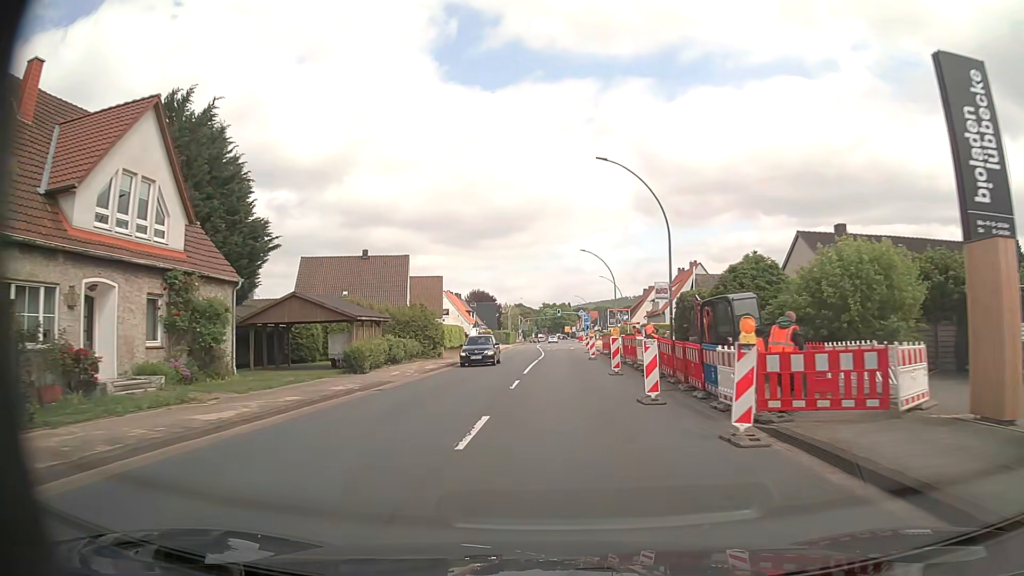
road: primary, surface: asphalt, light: Day
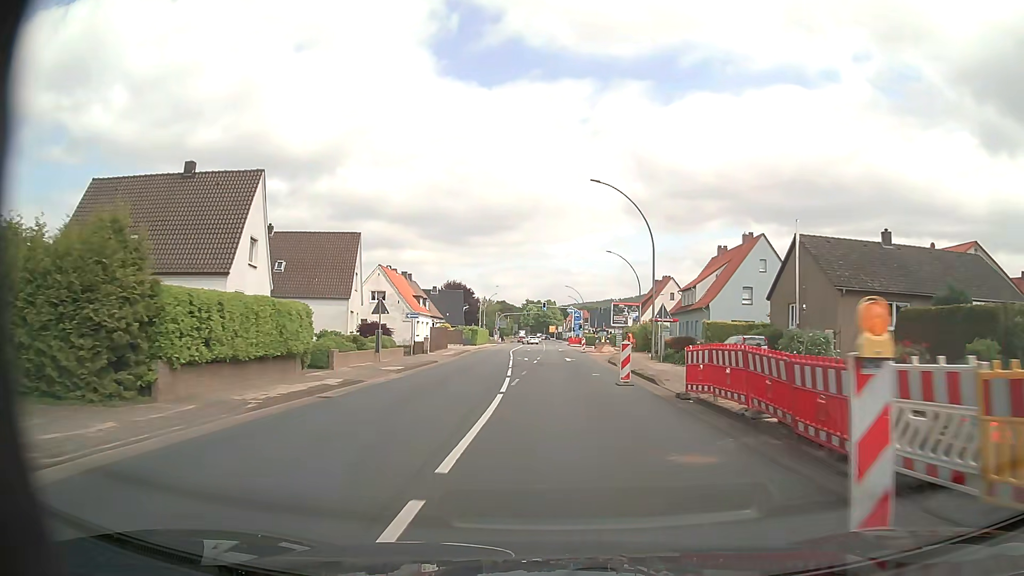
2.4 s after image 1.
(+0.3, +31.8) m; +1°
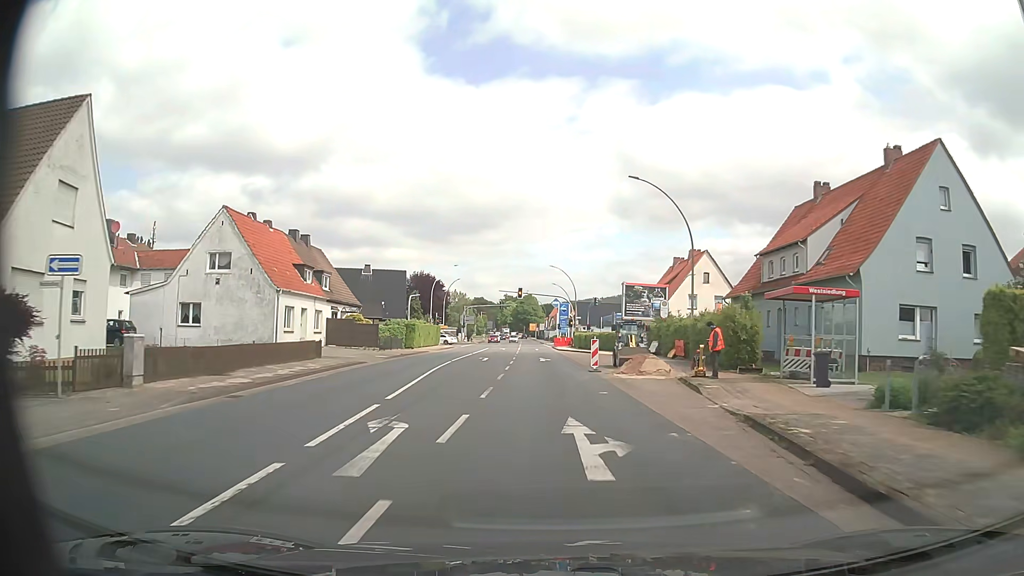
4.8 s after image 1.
(+0.6, +31.9) m; +2°
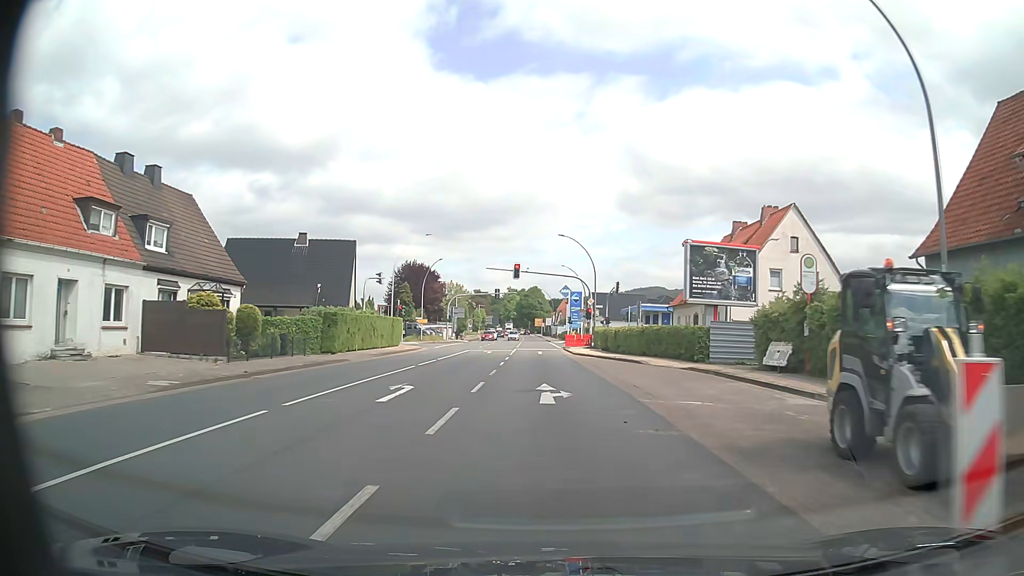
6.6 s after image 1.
(-0.1, +23.6) m; -1°
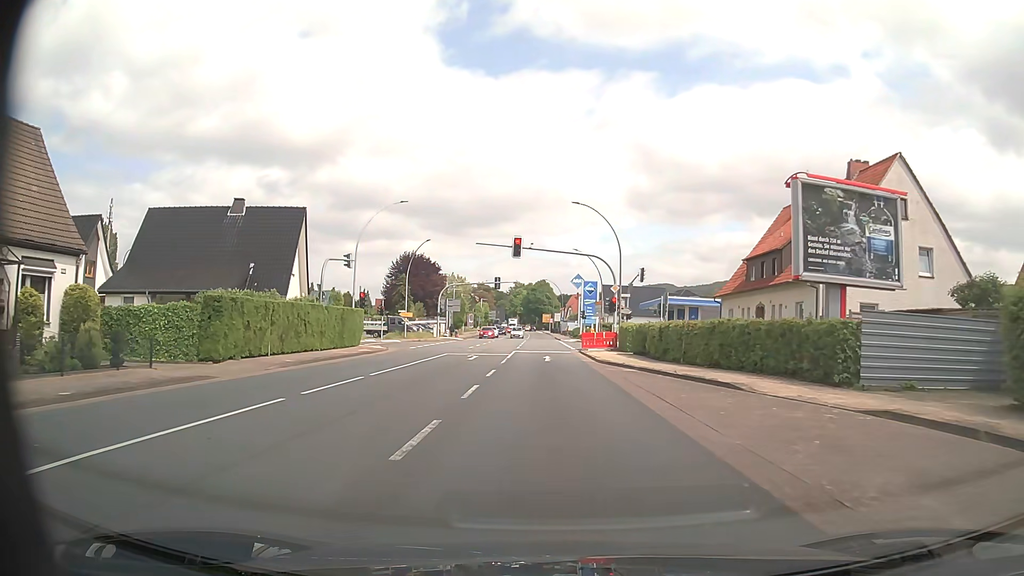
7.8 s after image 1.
(-0.1, +13.7) m; -1°
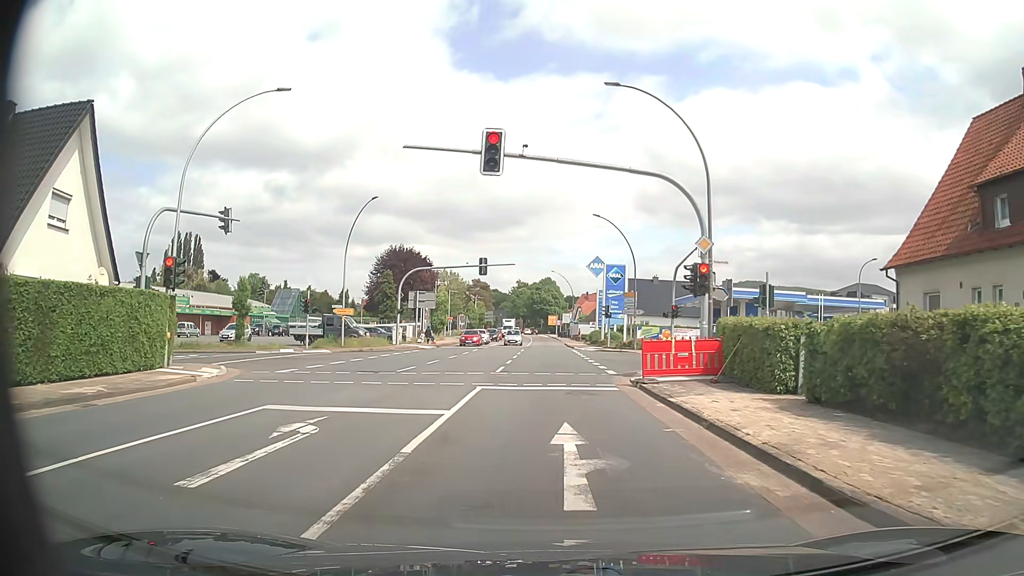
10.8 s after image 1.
(0.0, +22.9) m; 0°
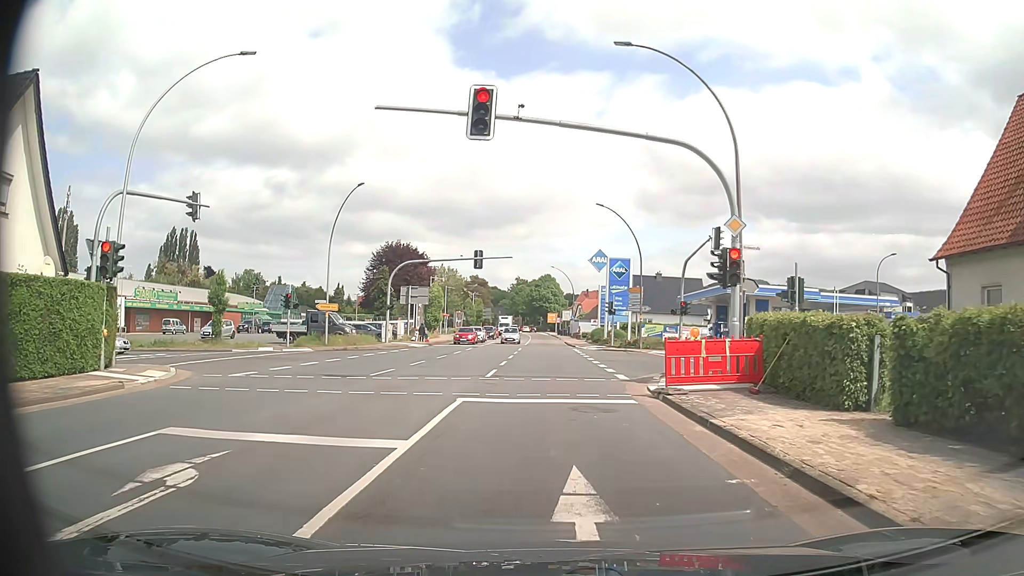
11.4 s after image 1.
(0.0, +3.3) m; -1°
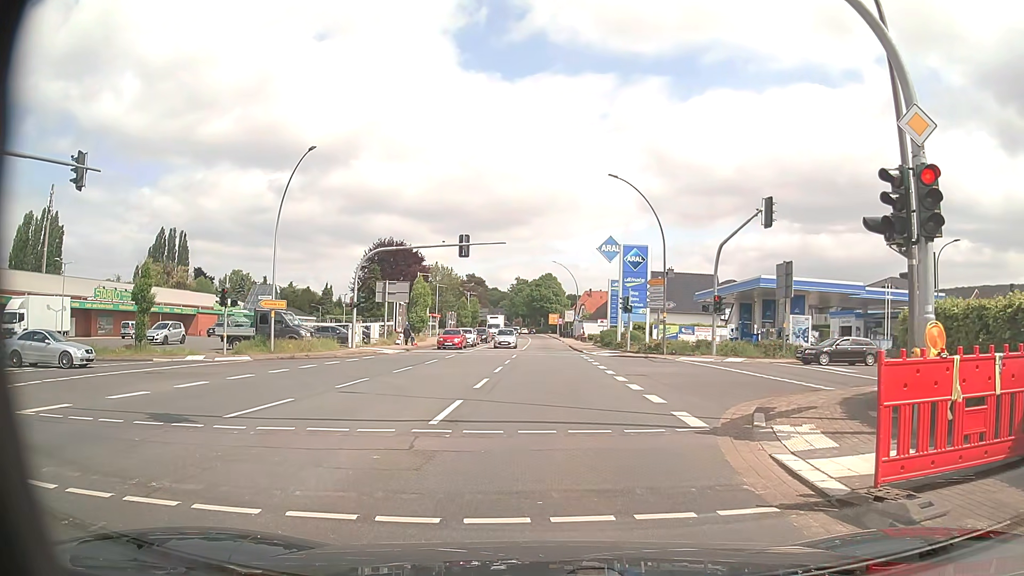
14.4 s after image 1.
(+0.1, +8.5) m; +1°
(0, +10) (0, +20) (0, +30) (0, +40) (-1, +50) (-1, +60) (-1, +70) (-1, +80) (-2, +90) (-2, +100) m
